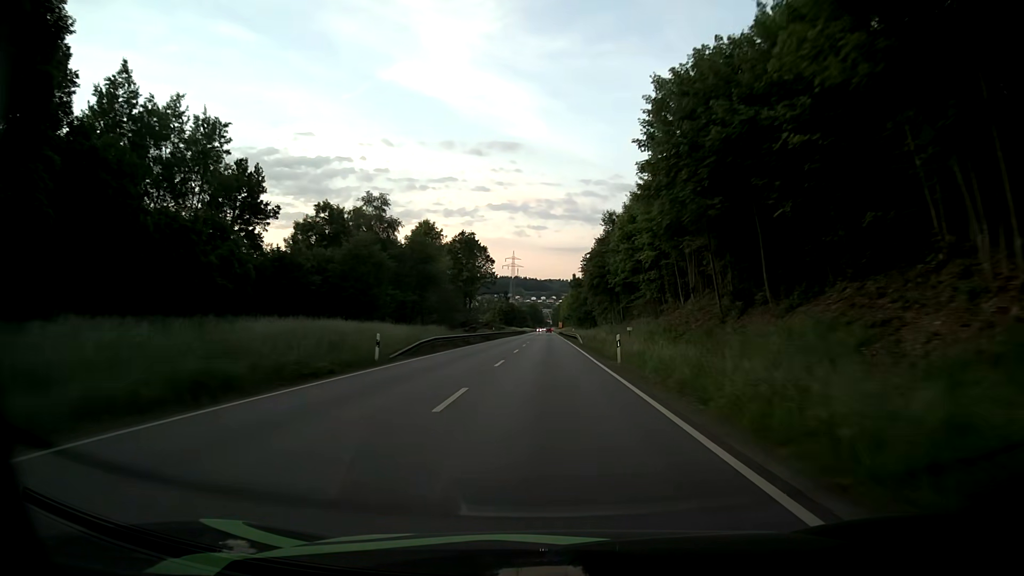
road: primary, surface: asphalt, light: Day
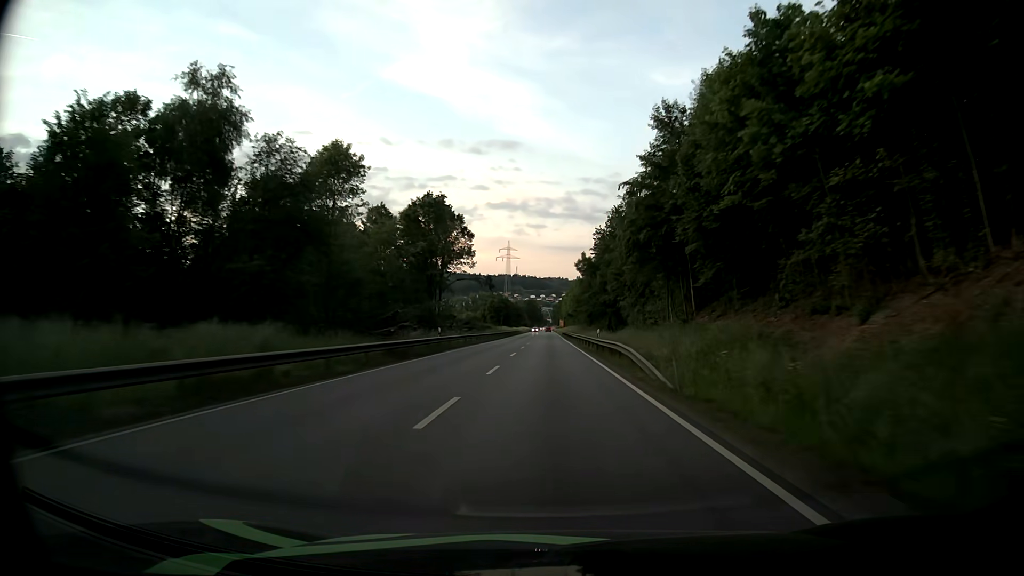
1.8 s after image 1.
(0.0, +38.2) m; 0°
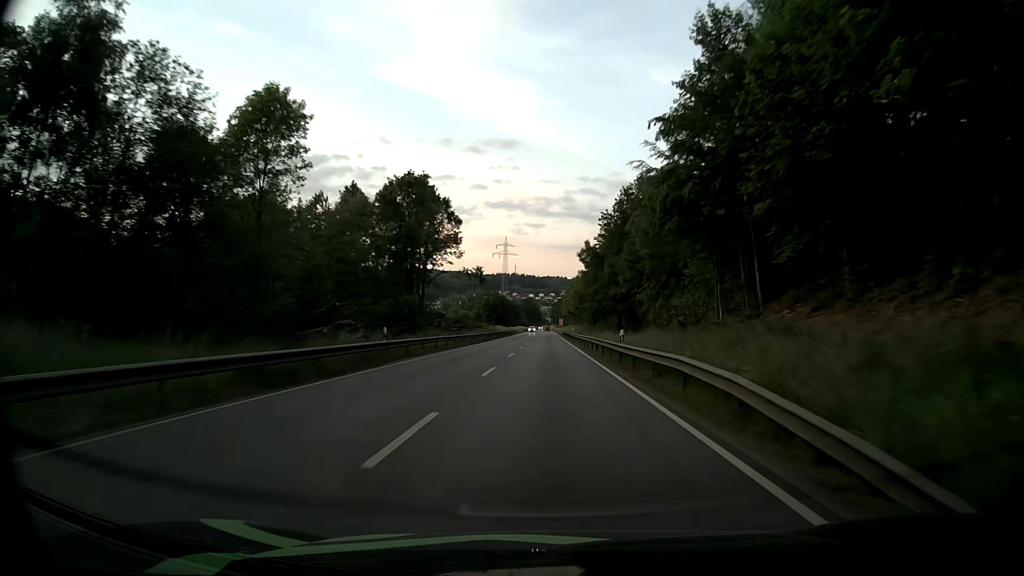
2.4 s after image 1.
(0.0, +12.7) m; 0°
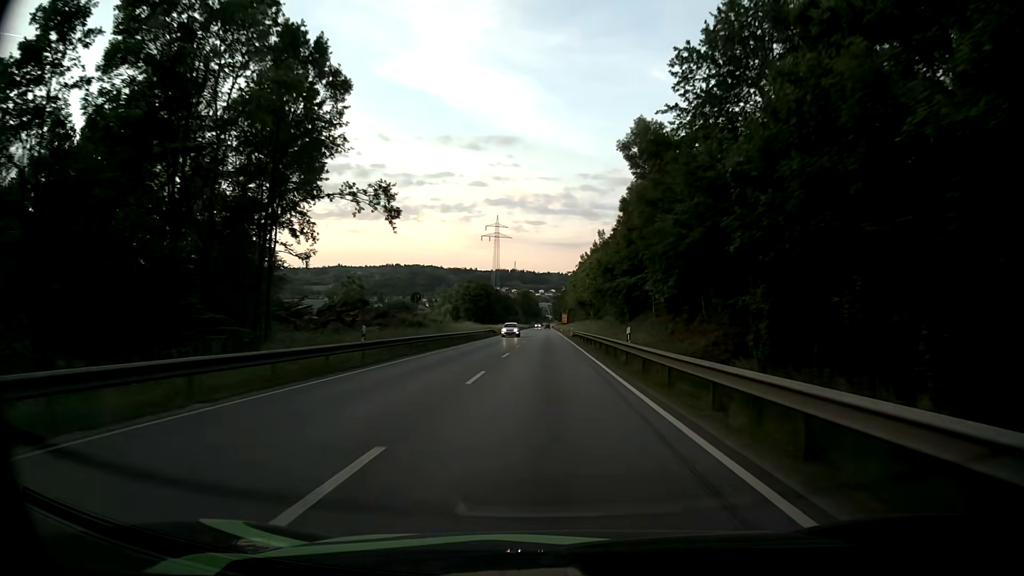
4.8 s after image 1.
(-0.1, +51.0) m; 0°
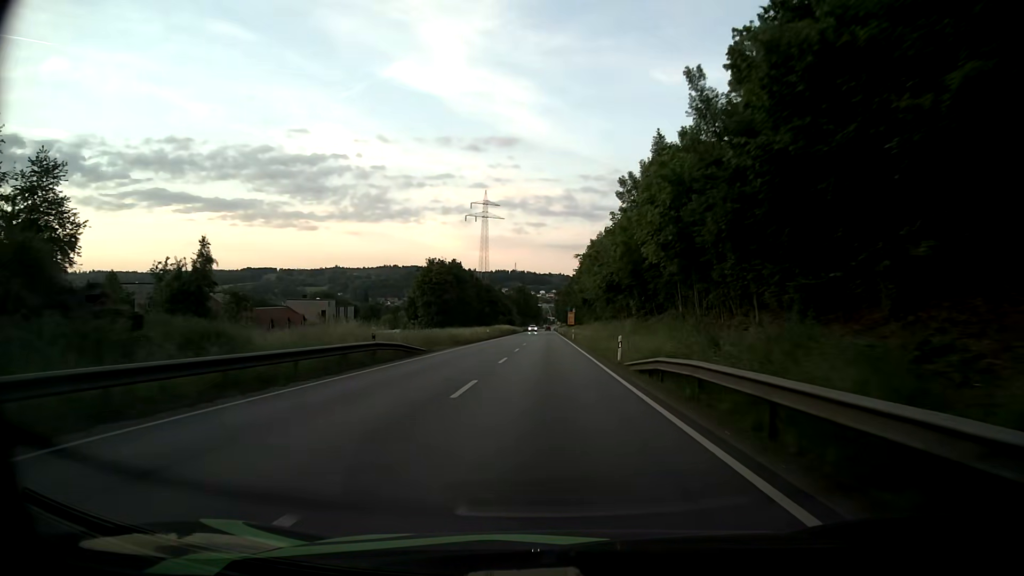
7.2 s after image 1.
(0.0, +50.9) m; 0°
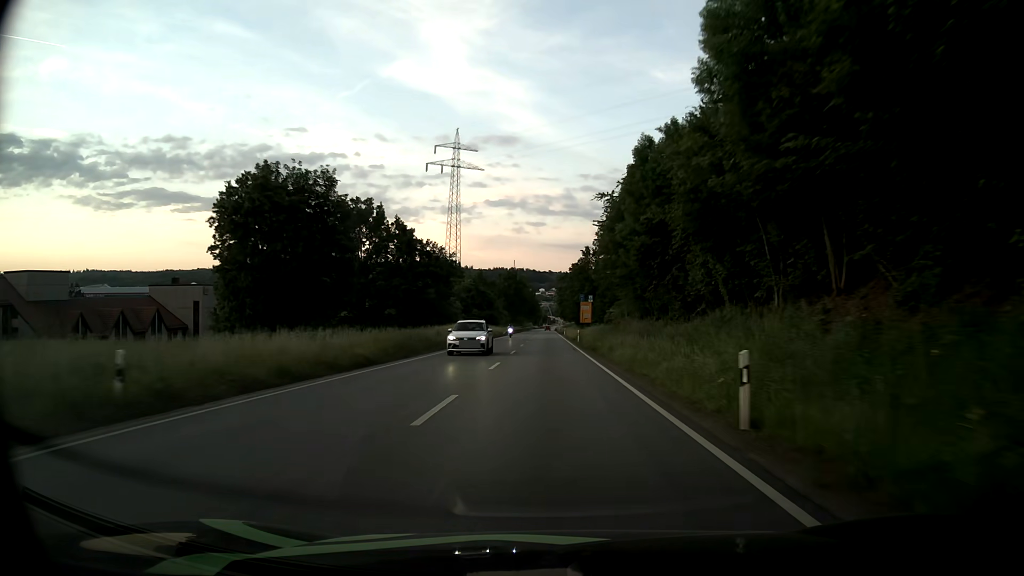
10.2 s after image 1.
(+0.4, +63.7) m; 0°
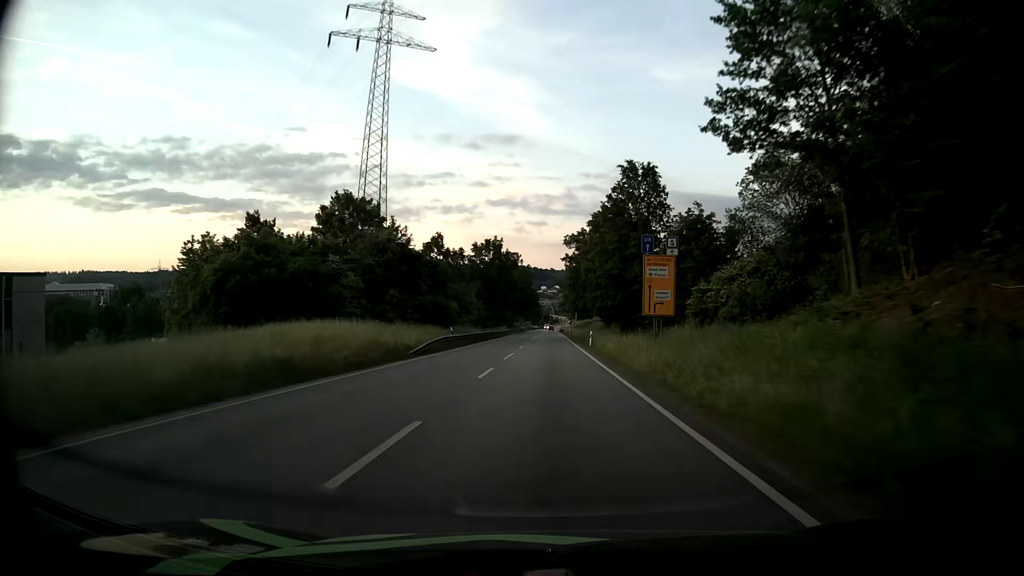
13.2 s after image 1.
(-0.2, +63.6) m; 0°
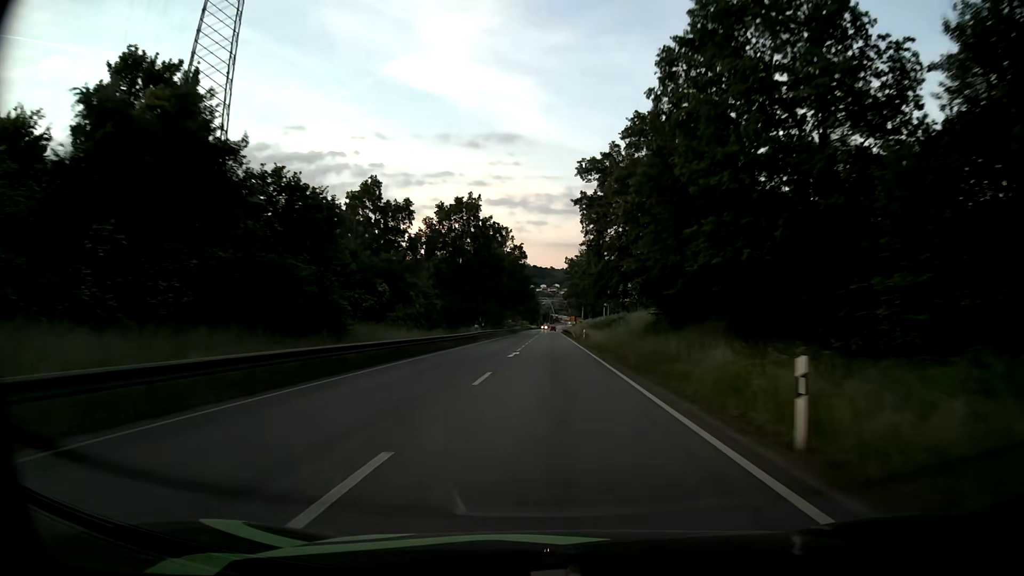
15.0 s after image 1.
(-0.2, +38.1) m; 0°
(0, +10) (0, +20) (0, +30) (0, +40) (0, +50) (0, +60) (0, +70) (0, +80) (0, +90) (0, +100) m
